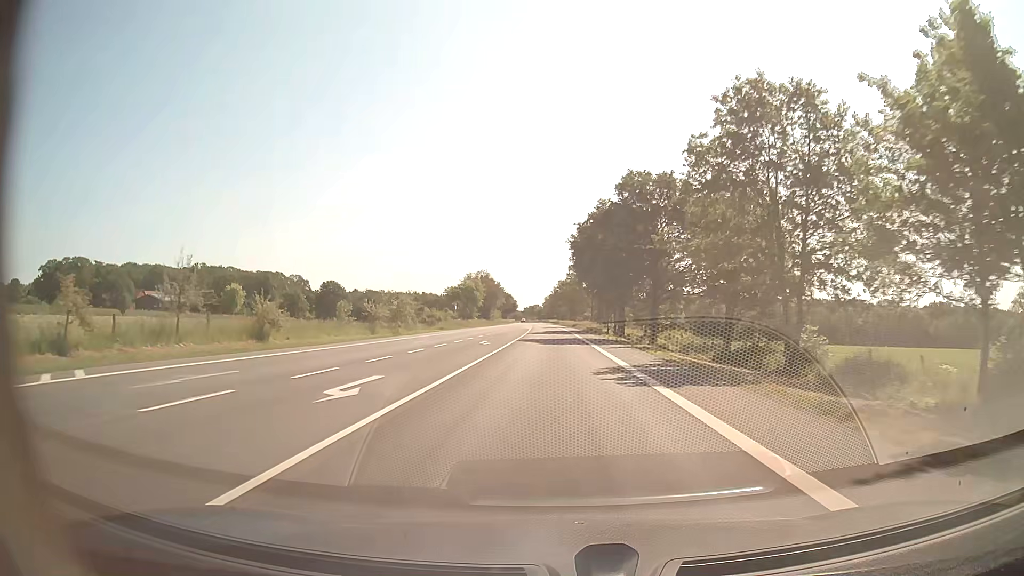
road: secondary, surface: asphalt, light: Day
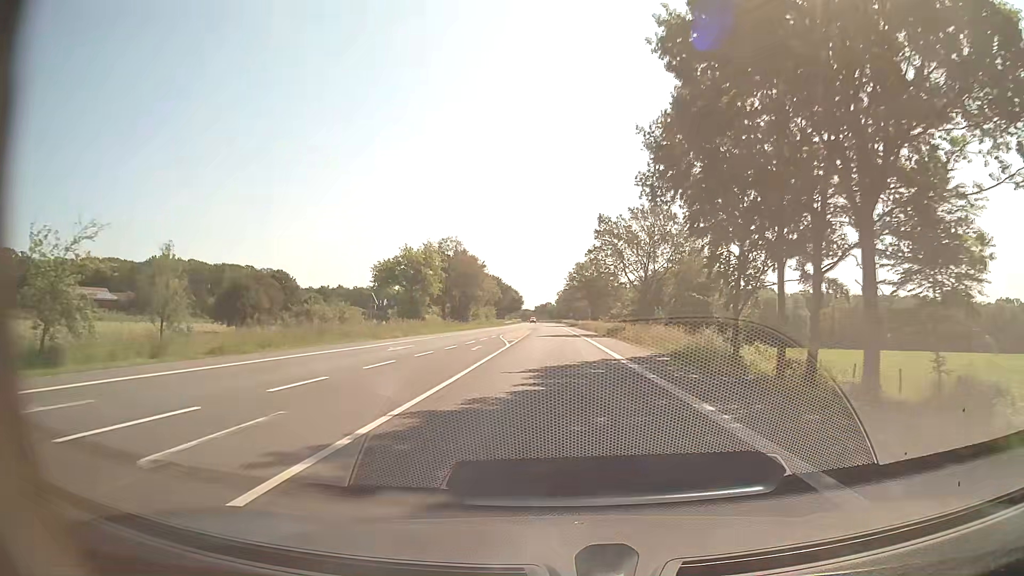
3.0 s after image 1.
(-0.6, +56.4) m; -1°
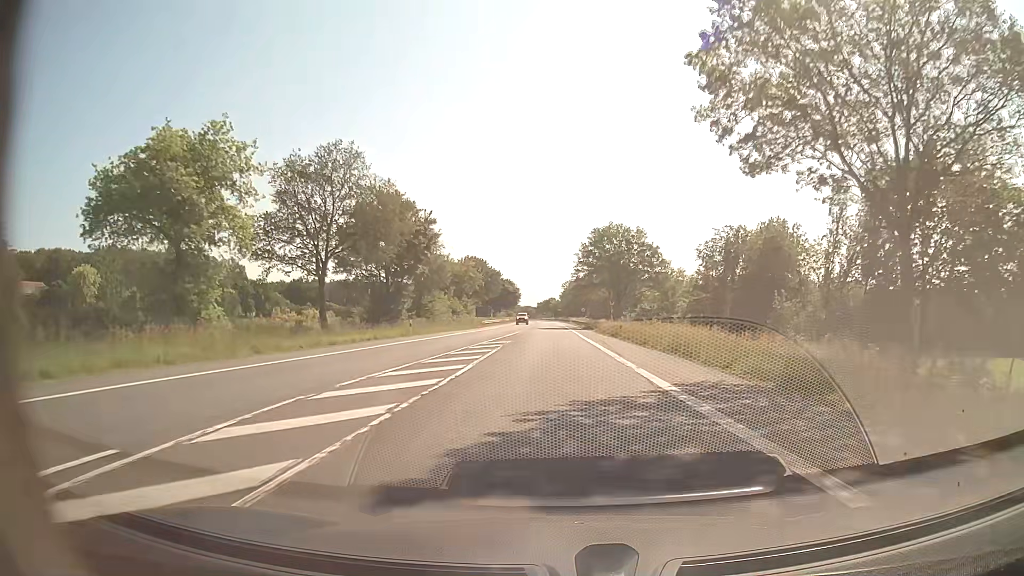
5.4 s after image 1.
(-0.4, +45.1) m; -1°
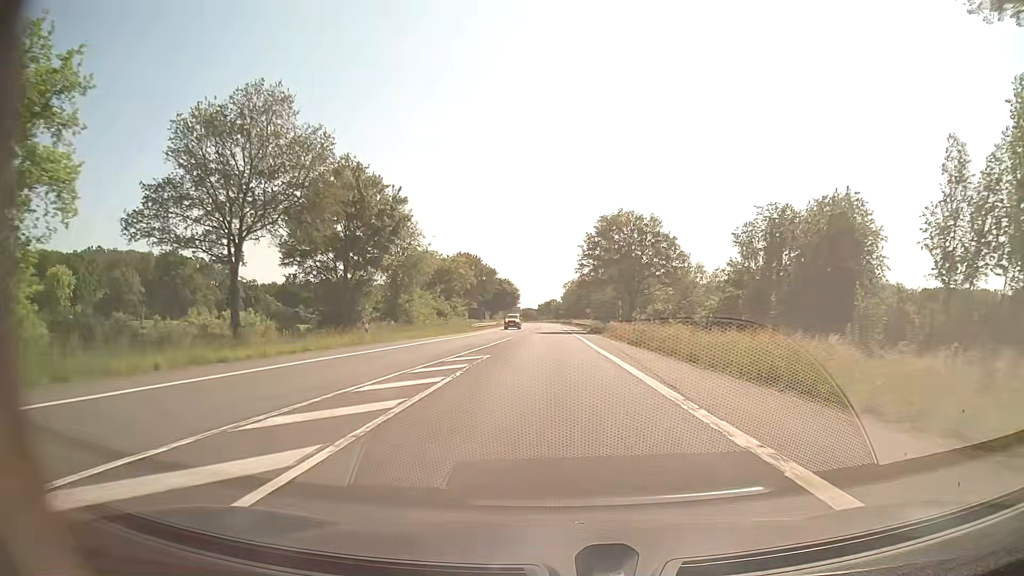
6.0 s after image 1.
(0.0, +11.3) m; 0°
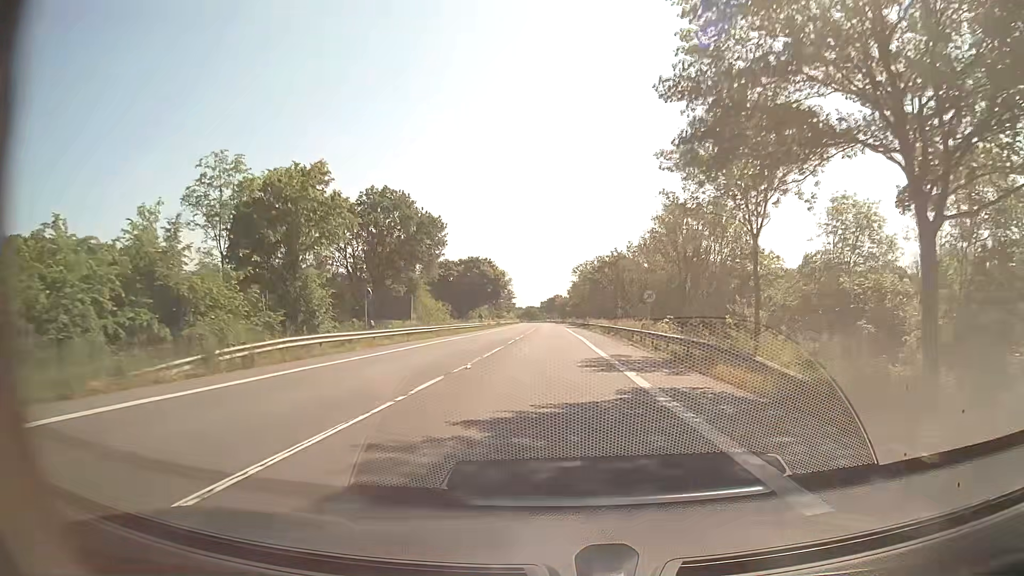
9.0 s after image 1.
(-0.3, +57.4) m; -1°
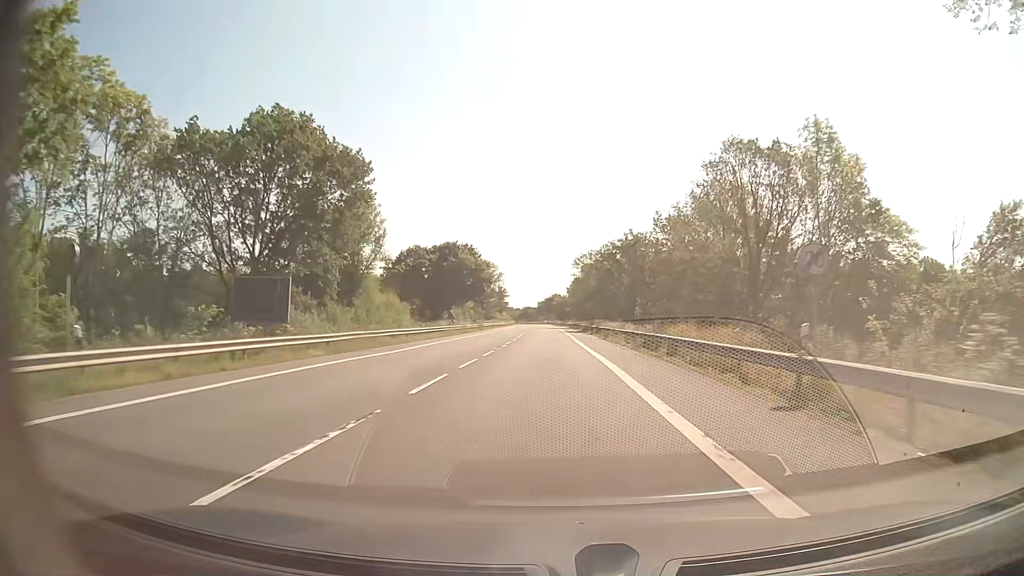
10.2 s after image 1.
(+0.1, +23.0) m; +1°
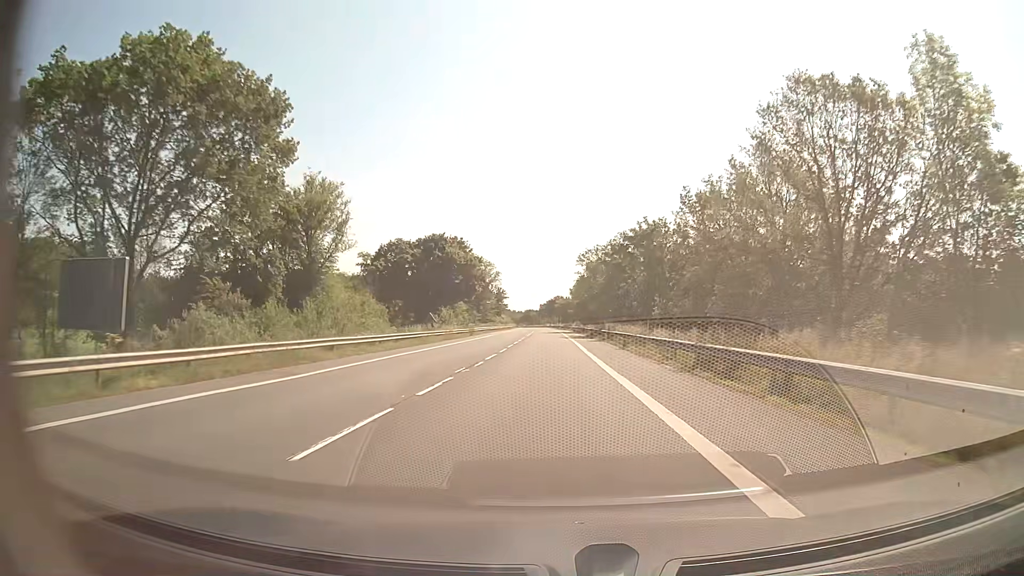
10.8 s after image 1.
(0.0, +11.7) m; 0°
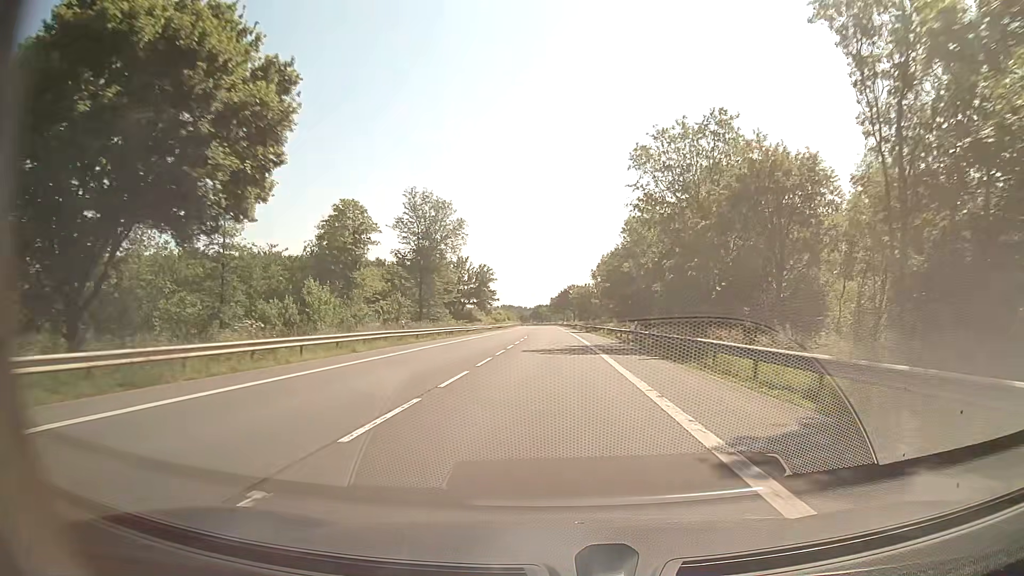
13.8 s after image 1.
(-0.6, +62.1) m; -1°
(0, +10) (0, +20) (0, +30) (0, +40) (0, +50) (0, +60) (0, +70) (0, +80) (0, +90) (0, +100) m
